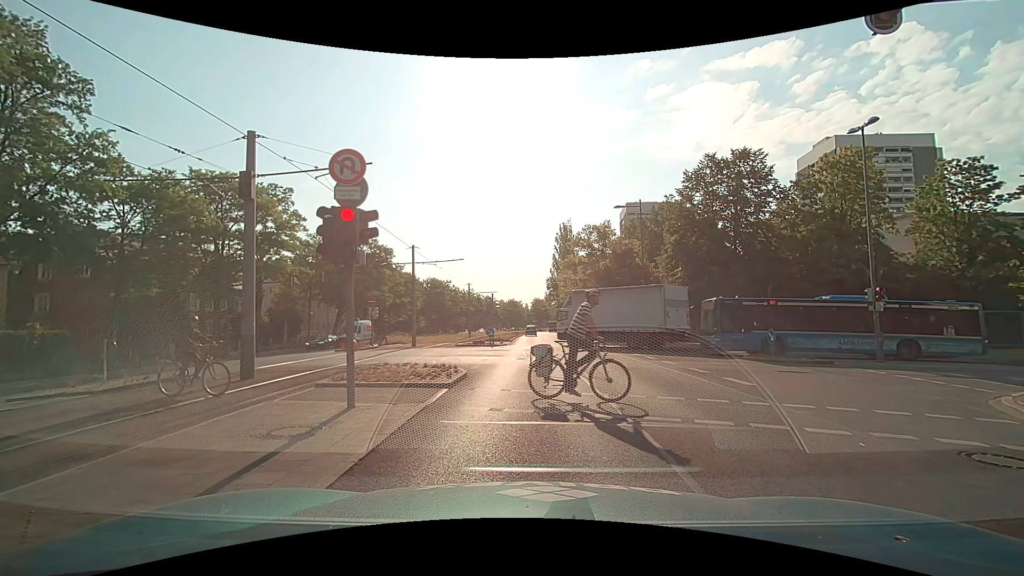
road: secondary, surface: asphalt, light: Day
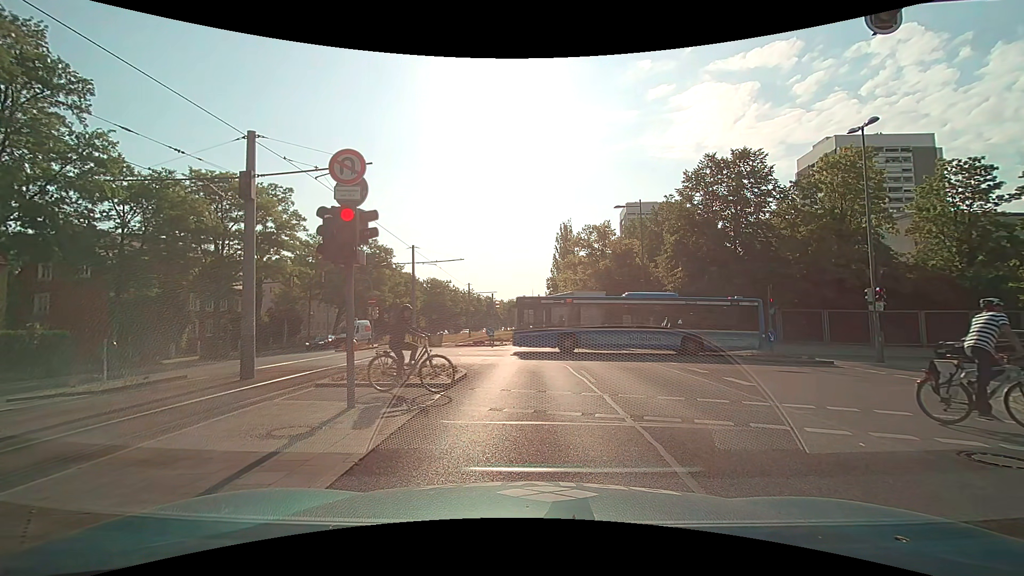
(0.0, 0.0) m; 0°
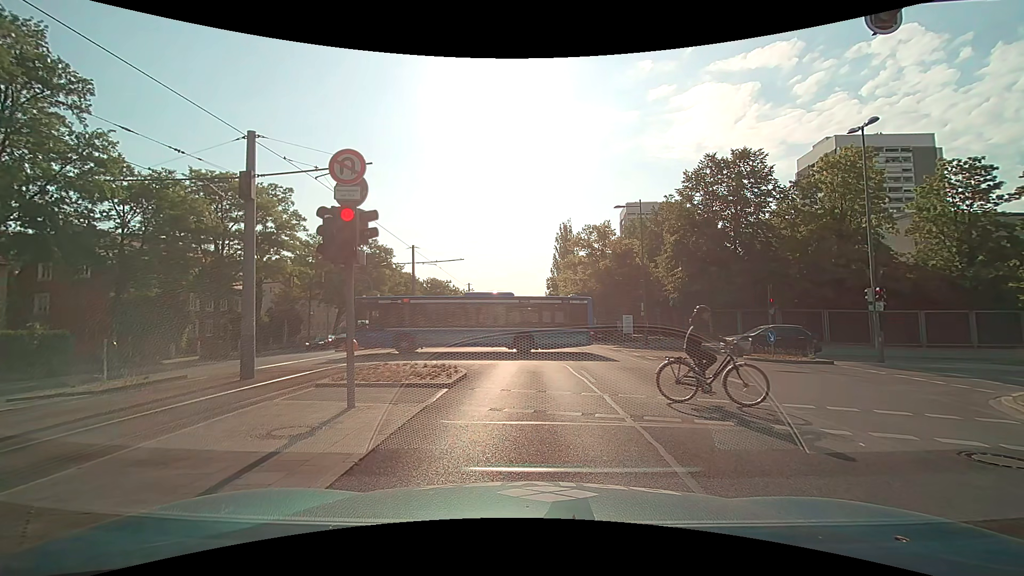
(0.0, 0.0) m; 0°
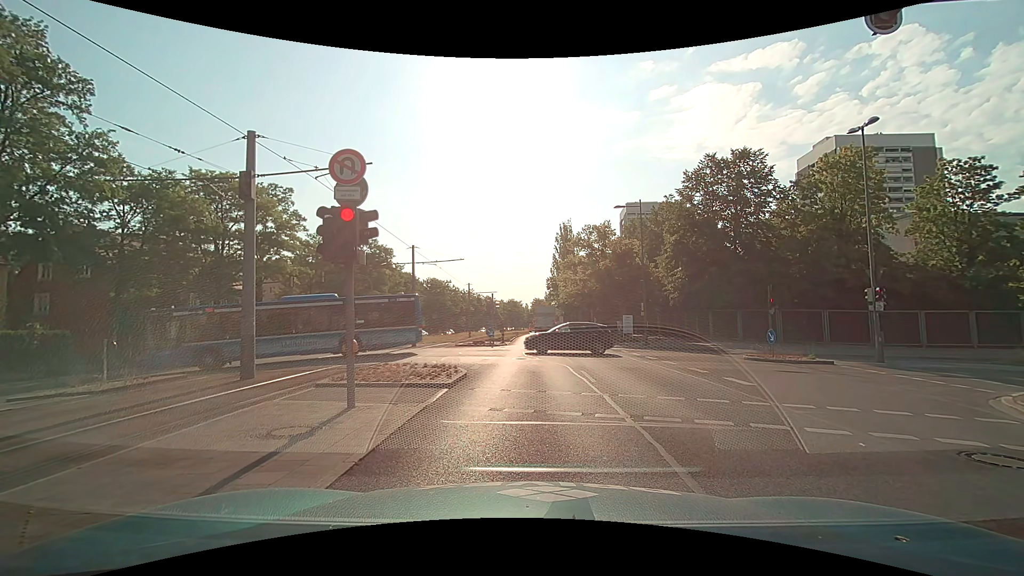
(0.0, 0.0) m; 0°
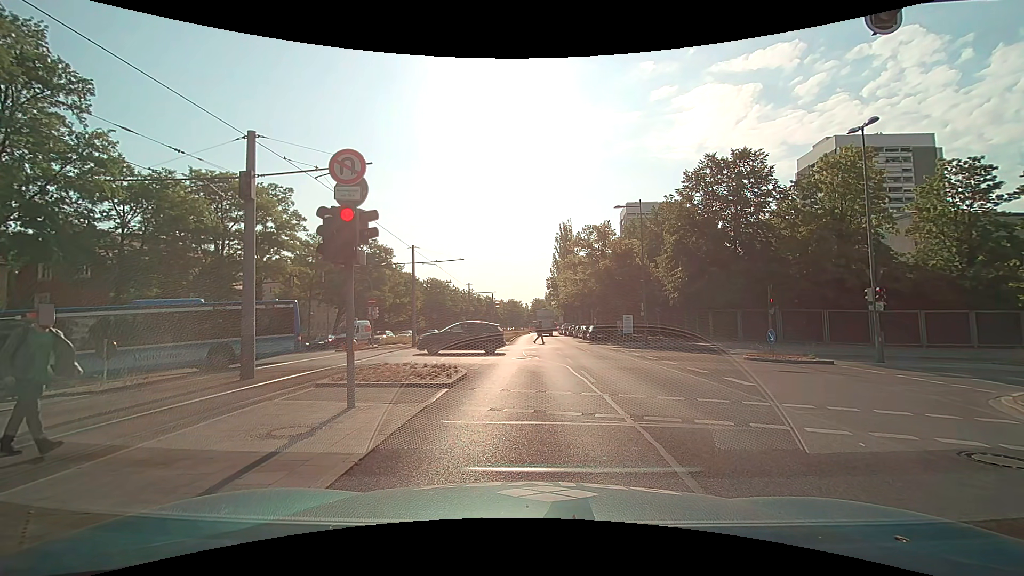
(0.0, 0.0) m; 0°
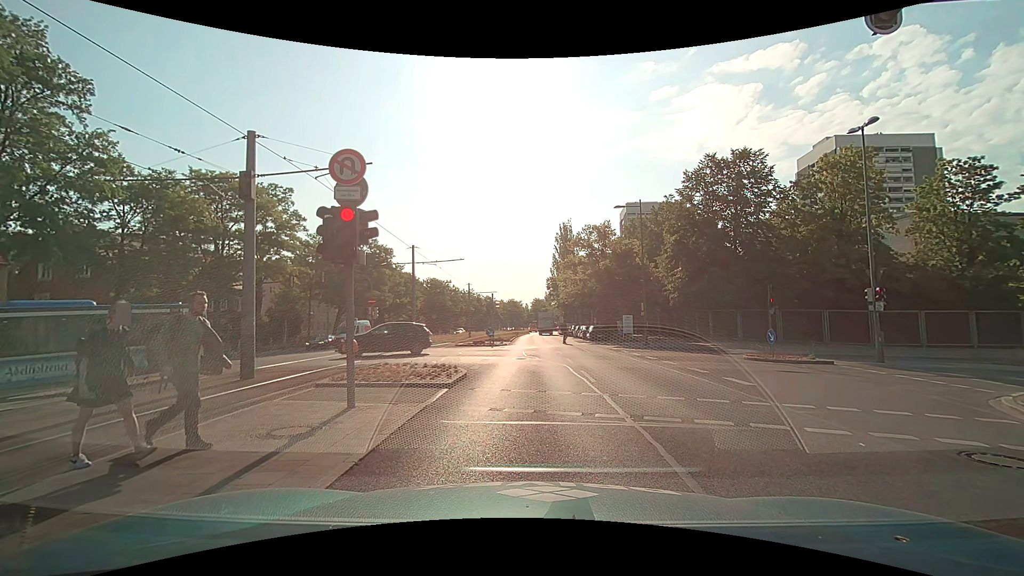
(0.0, 0.0) m; 0°
